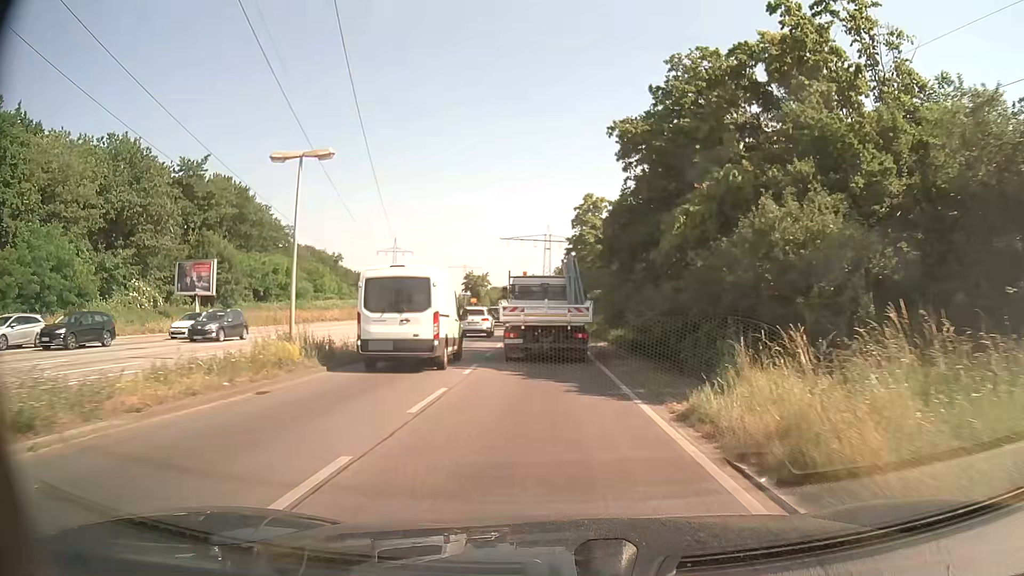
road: primary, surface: asphalt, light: Day
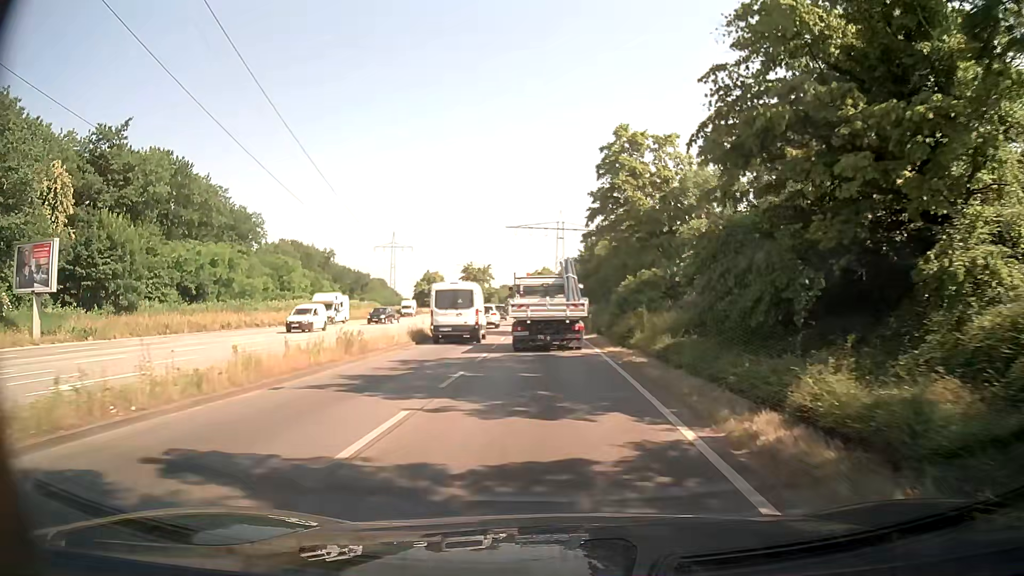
(0.0, +21.4) m; -1°
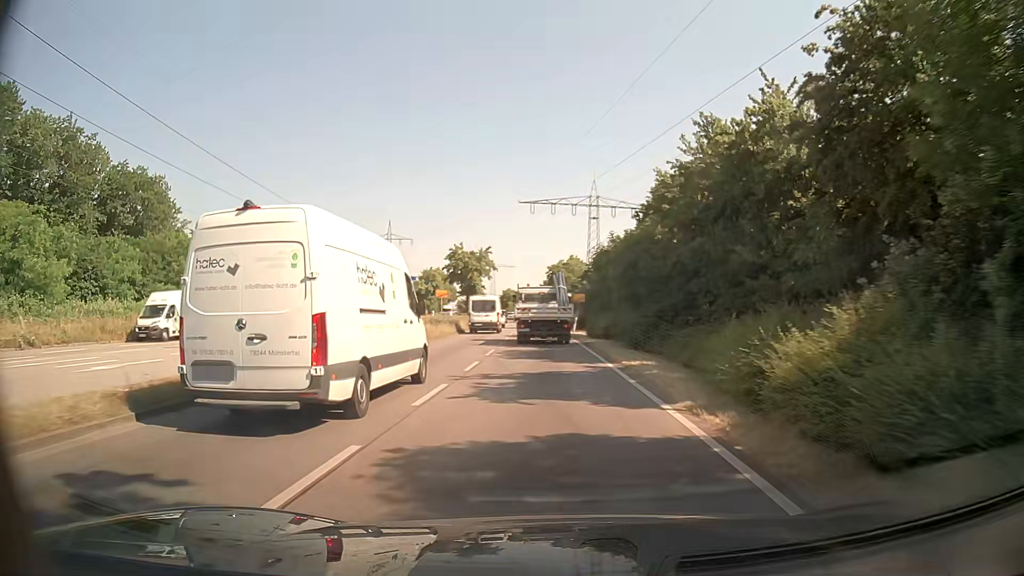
(-0.3, +39.1) m; -2°
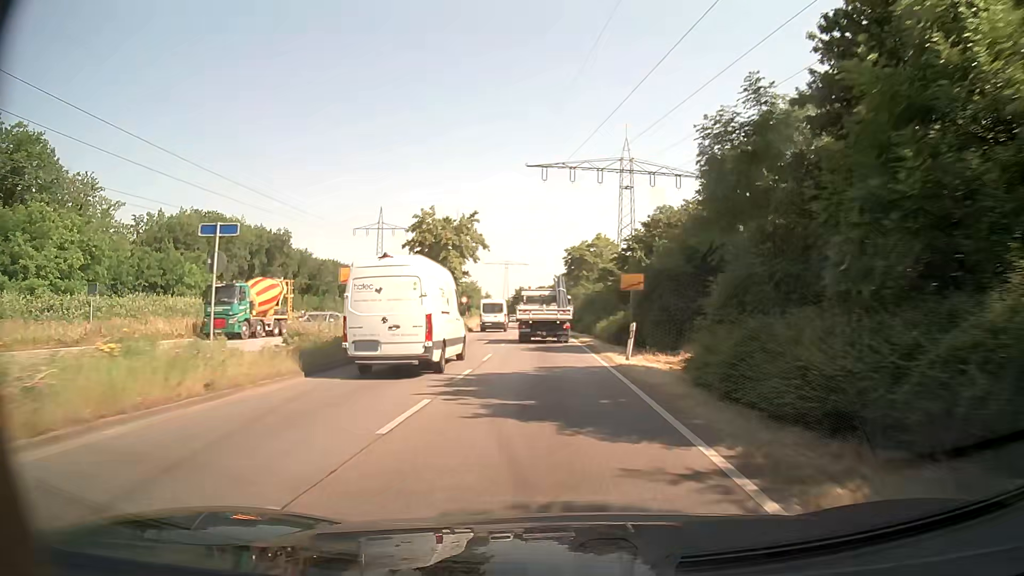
(-0.1, +26.8) m; -1°
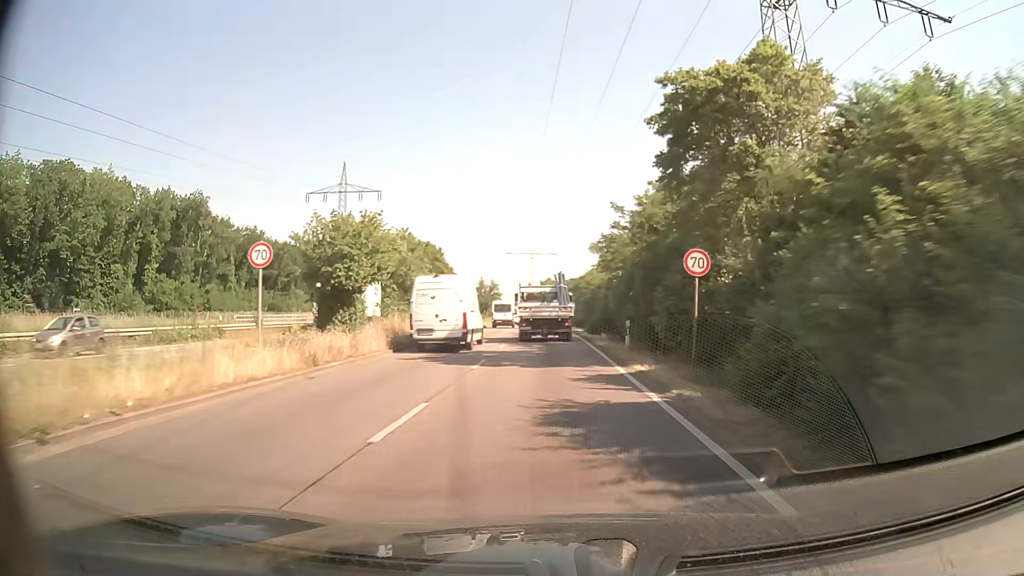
(-1.5, +49.3) m; -3°
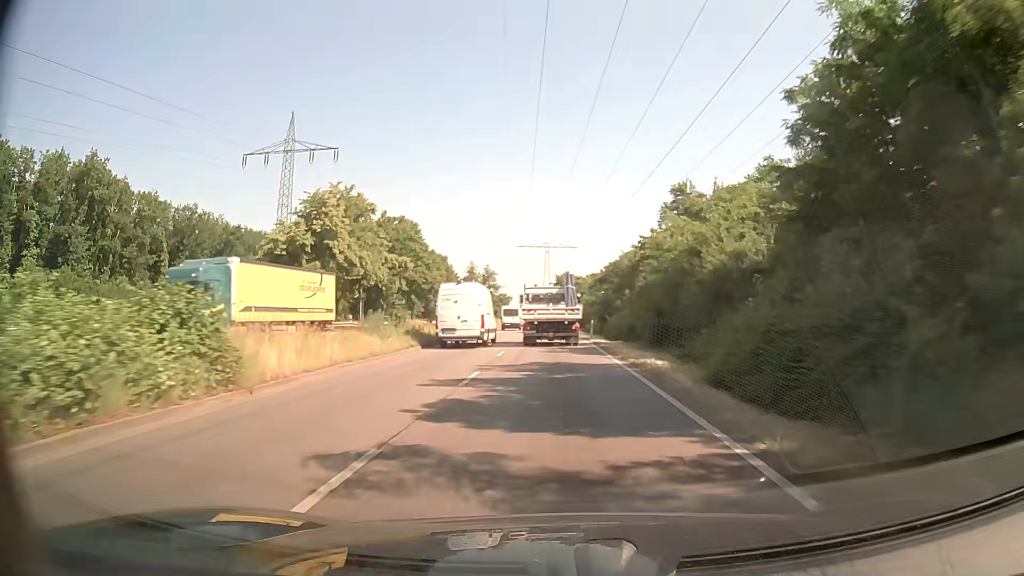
(-0.5, +30.8) m; -2°
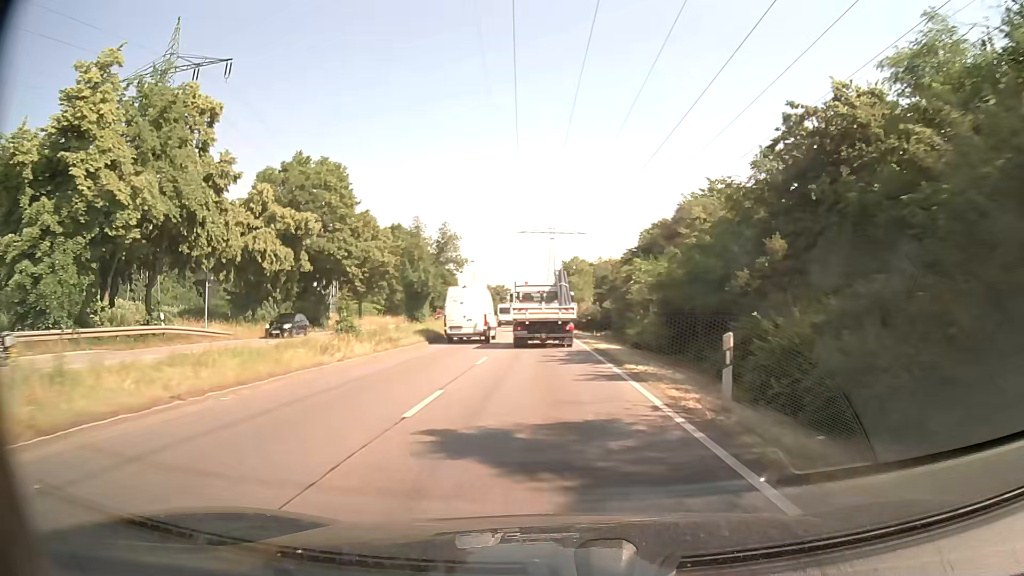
(+0.1, +31.1) m; 0°
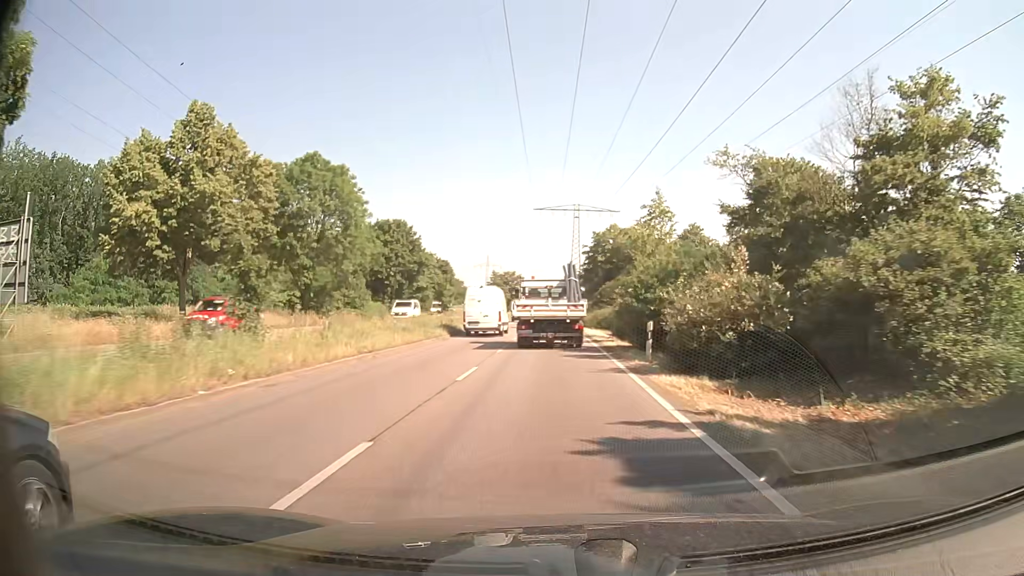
(-0.7, +41.5) m; -2°
(0, +10) (0, +20) (0, +30) (0, +40) (-1, +50) (-1, +60) (-1, +70) (-1, +80) (-2, +90) (-2, +100) m
